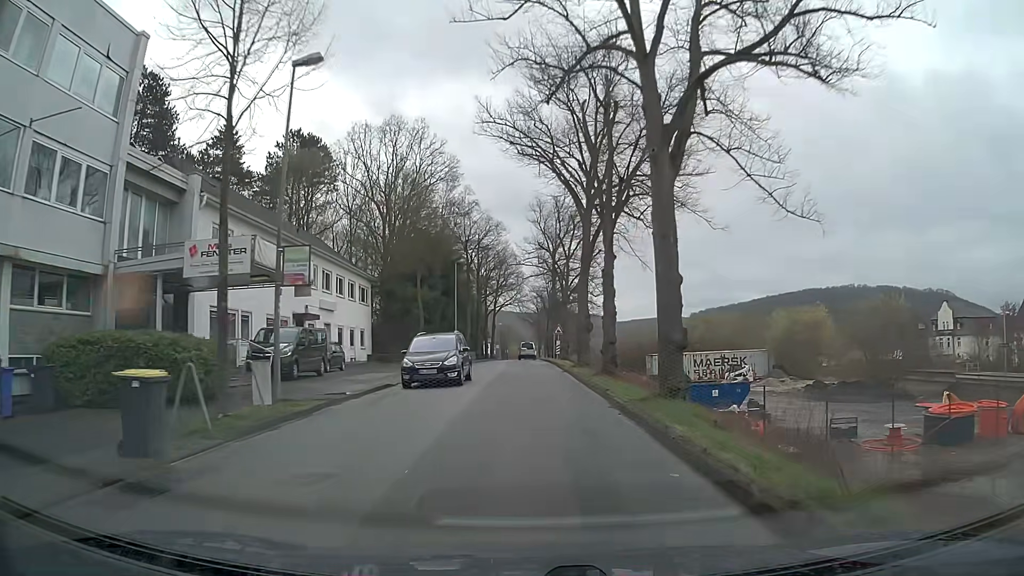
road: tertiary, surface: asphalt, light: Day
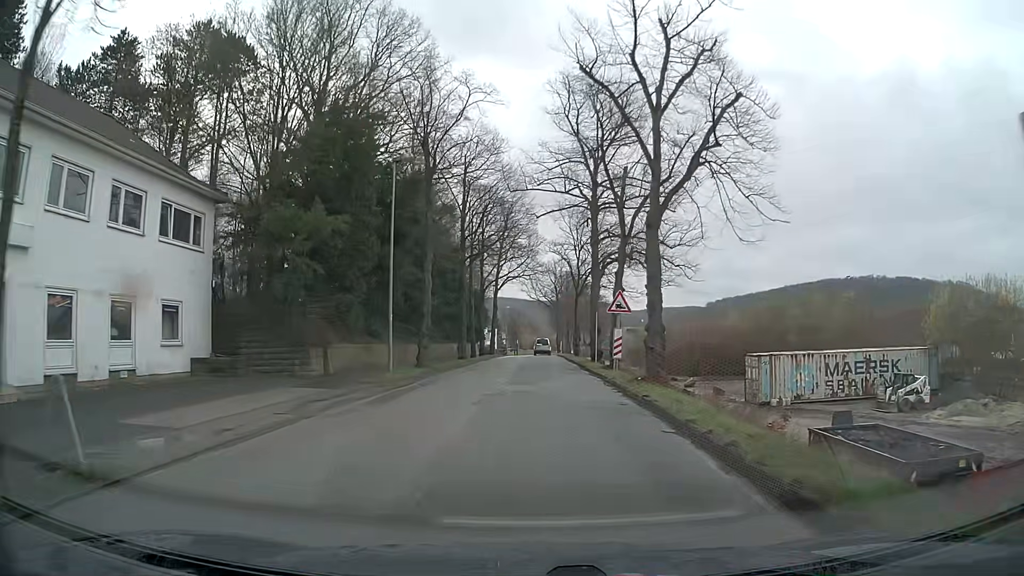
(-0.3, +29.4) m; -1°
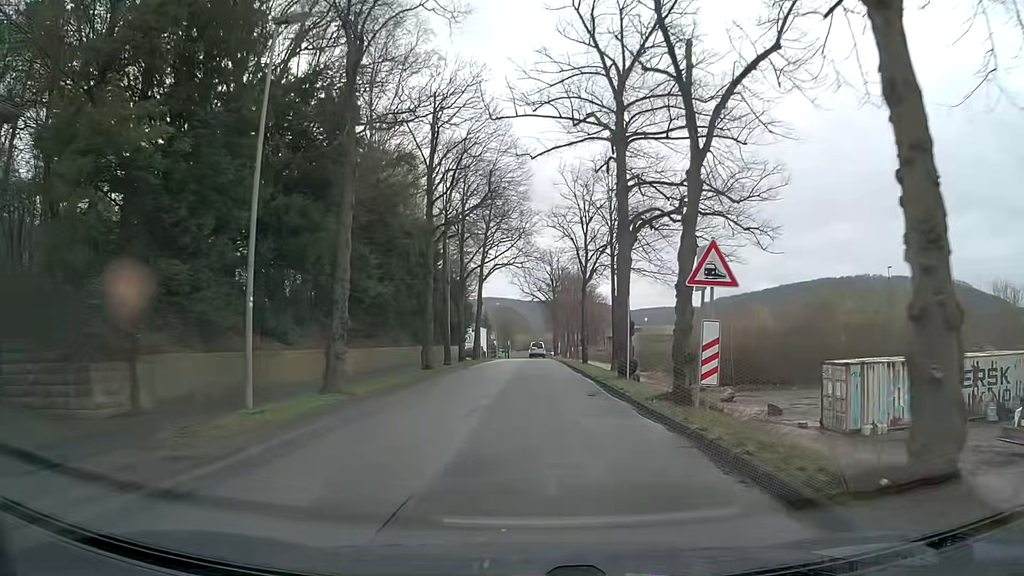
(+0.1, +12.3) m; +1°
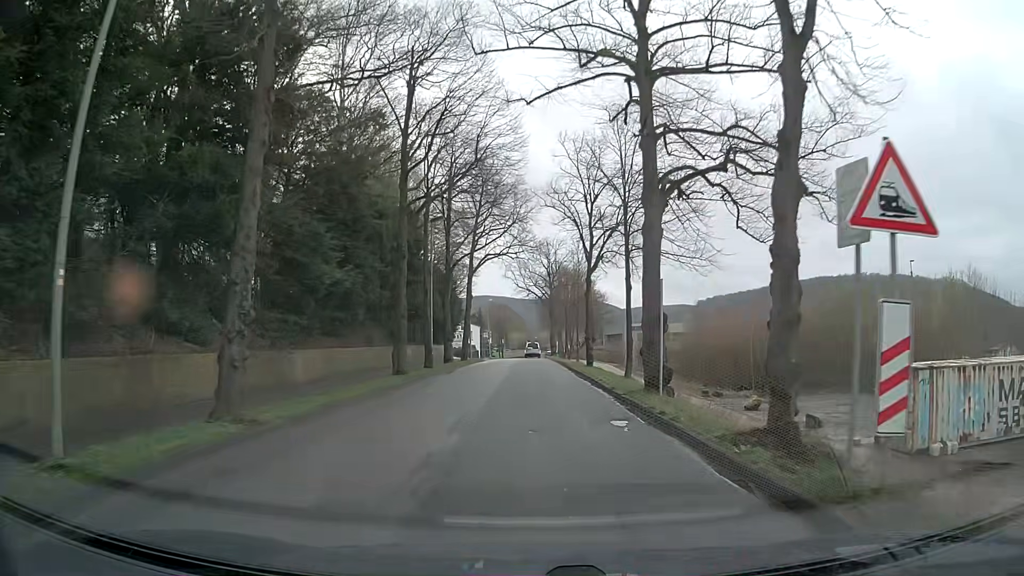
(0.0, +5.8) m; +1°
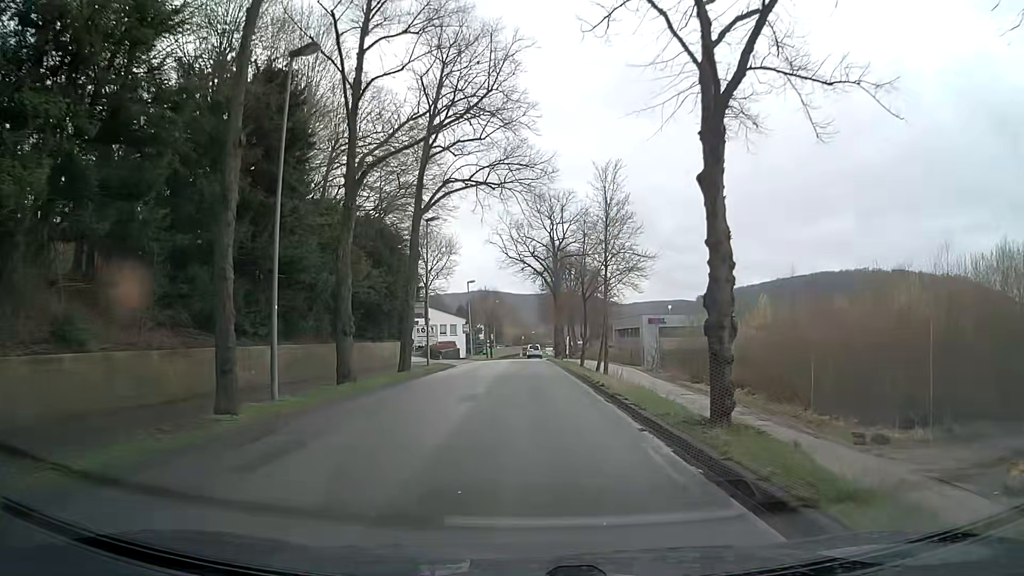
(0.0, +22.9) m; 0°
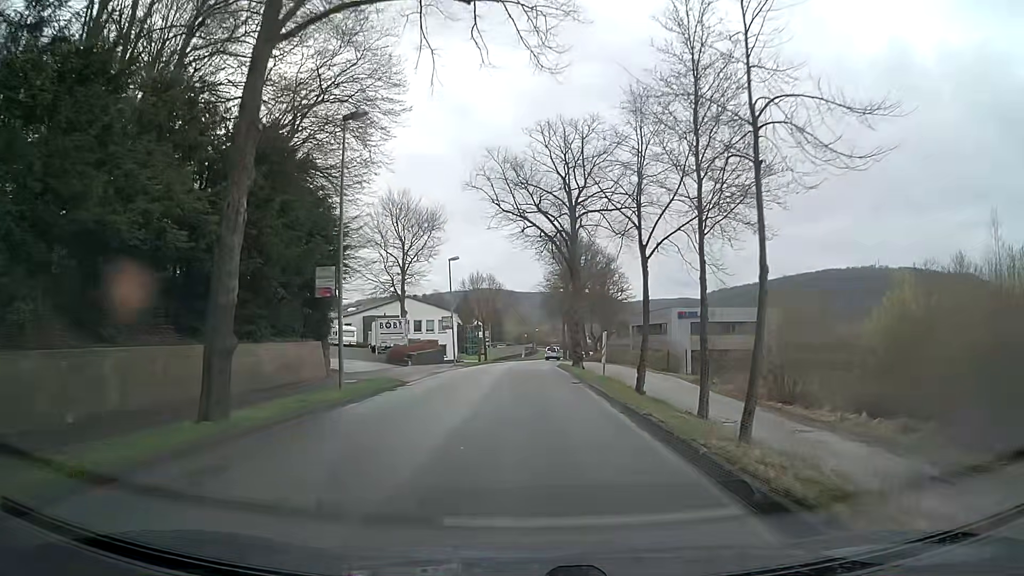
(0.0, +17.7) m; -1°
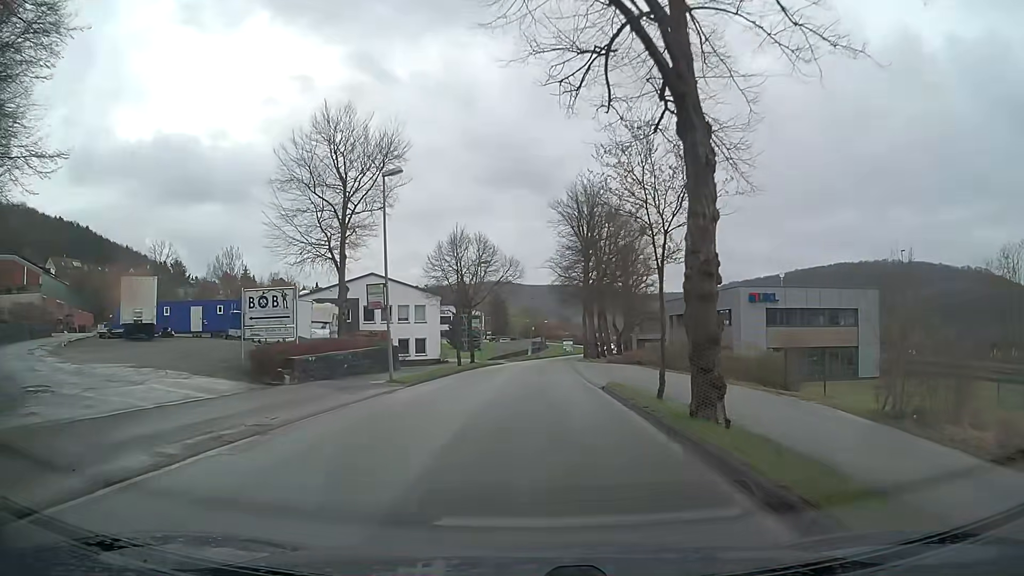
(+0.1, +24.2) m; 0°
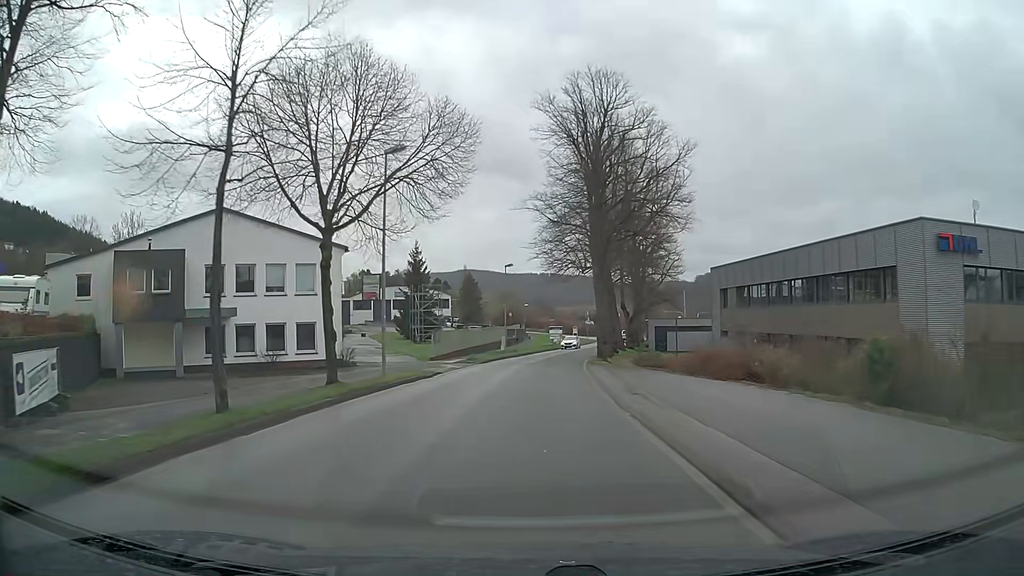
(+0.3, +30.5) m; +2°
(0, +10) (0, +20) (+1, +30) (+1, +40) (+3, +50) (+4, +60) (+6, +70) (+8, +79) (+10, +89) (+12, +99) m
